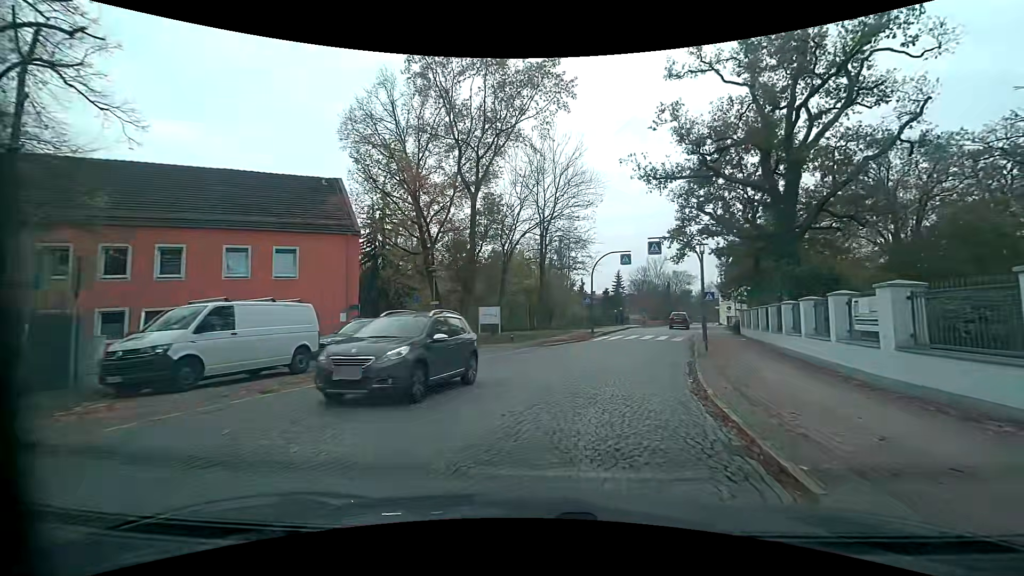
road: residential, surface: sett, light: Day
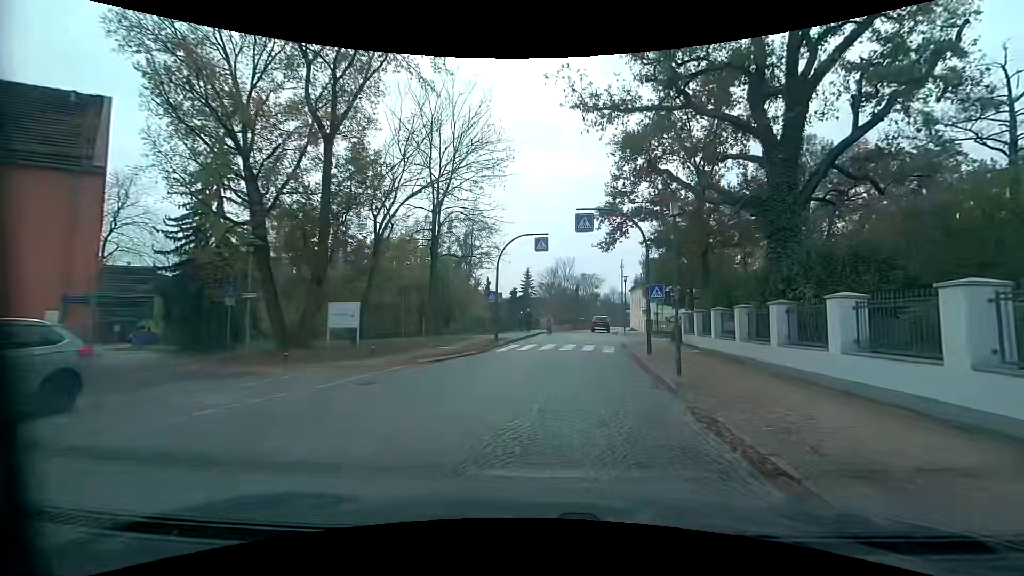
(+0.8, +9.9) m; +10°
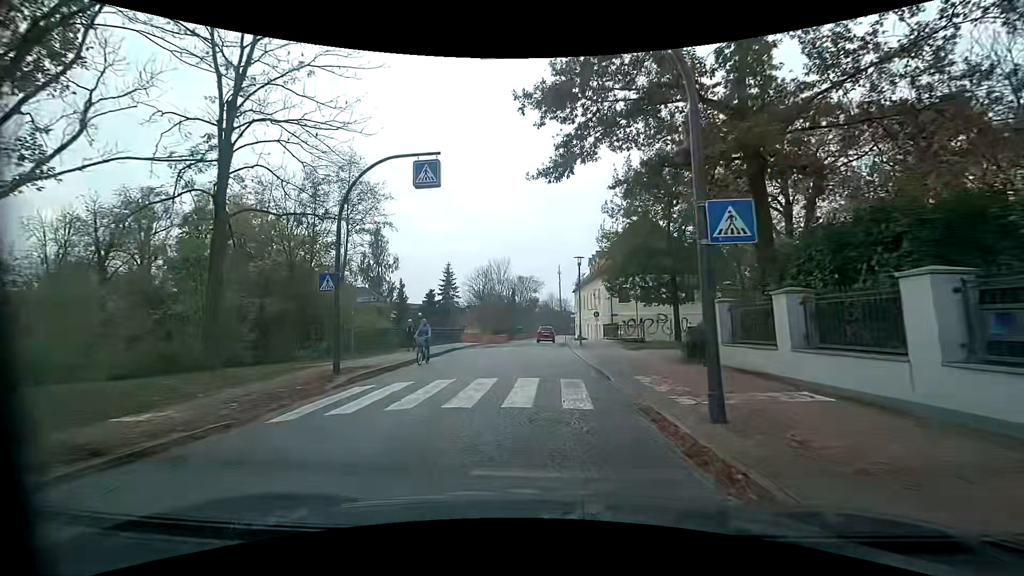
(+1.4, +15.0) m; +7°
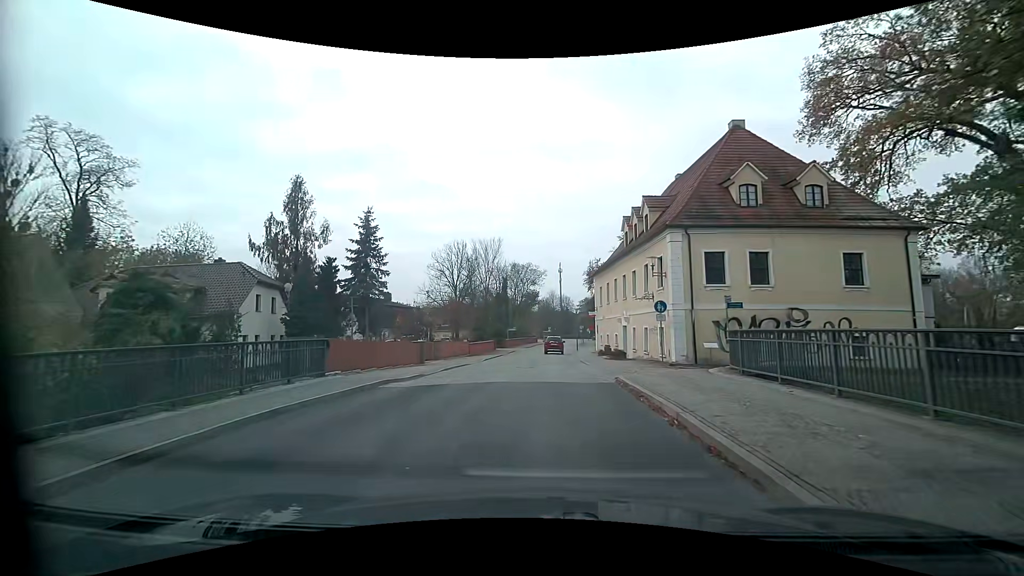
(0.0, +25.9) m; 0°
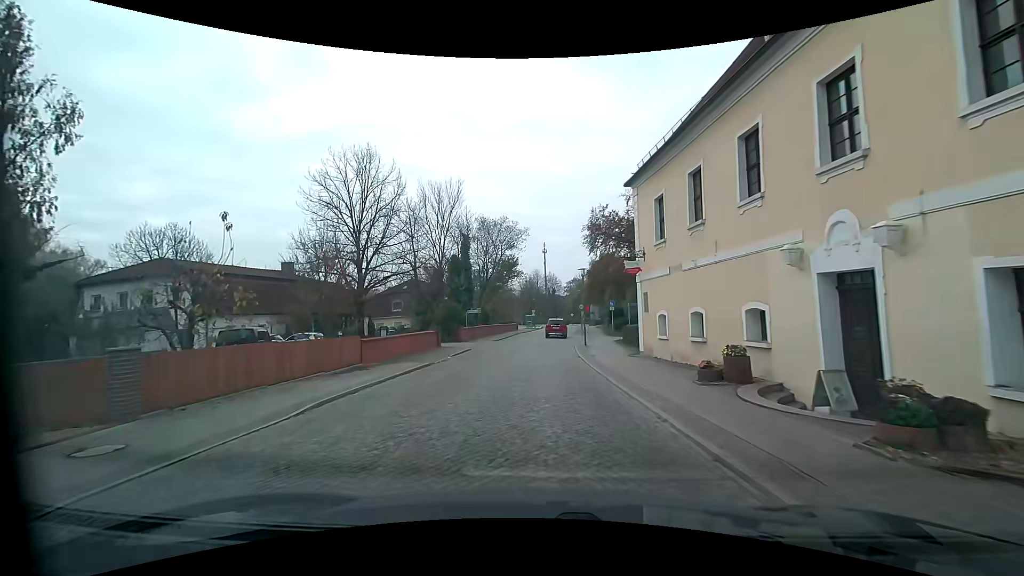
(+0.9, +26.4) m; +3°
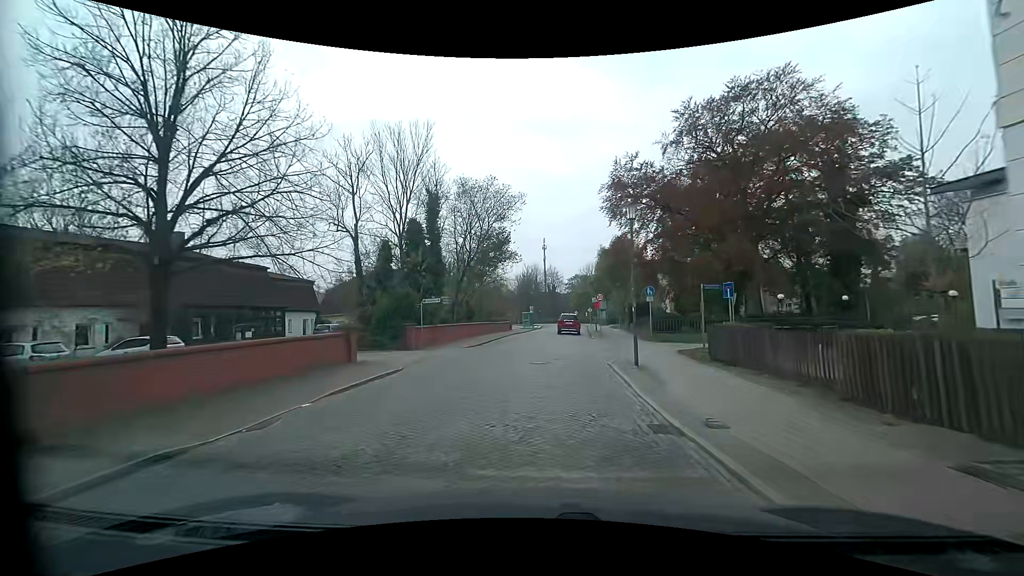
(-0.1, +16.0) m; 0°
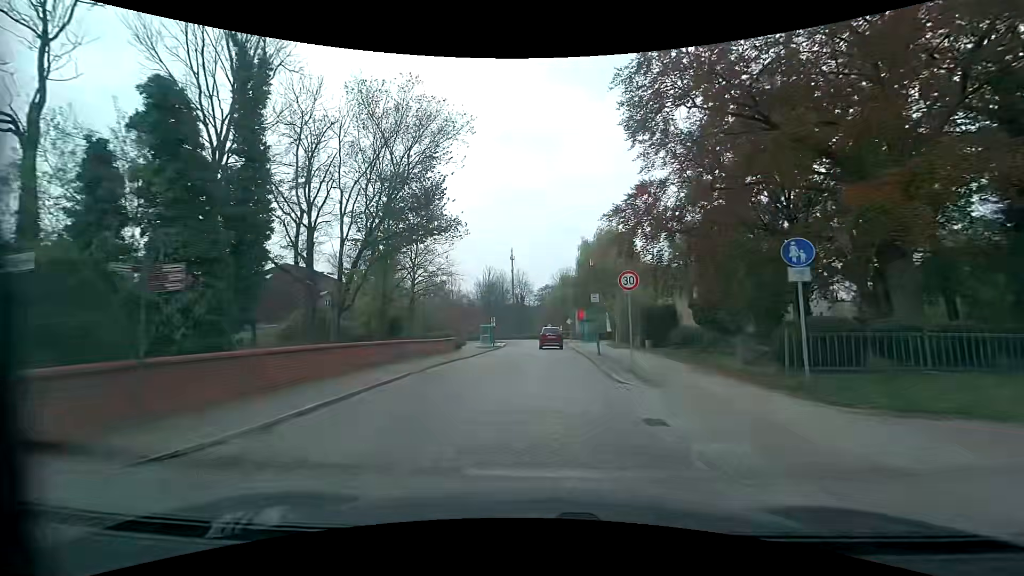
(+0.6, +20.1) m; +3°
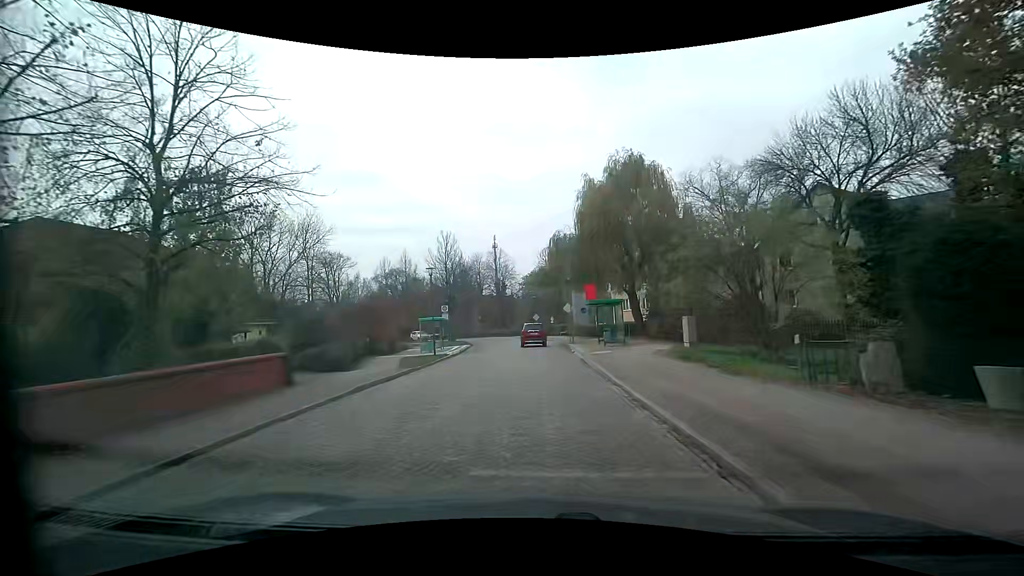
(+0.9, +24.8) m; +1°
(0, +10) (0, +20) (0, +30) (0, +40) (0, +50) (-2, +60) (-5, +69) (-10, +78) (-16, +86) (-22, +94) m
